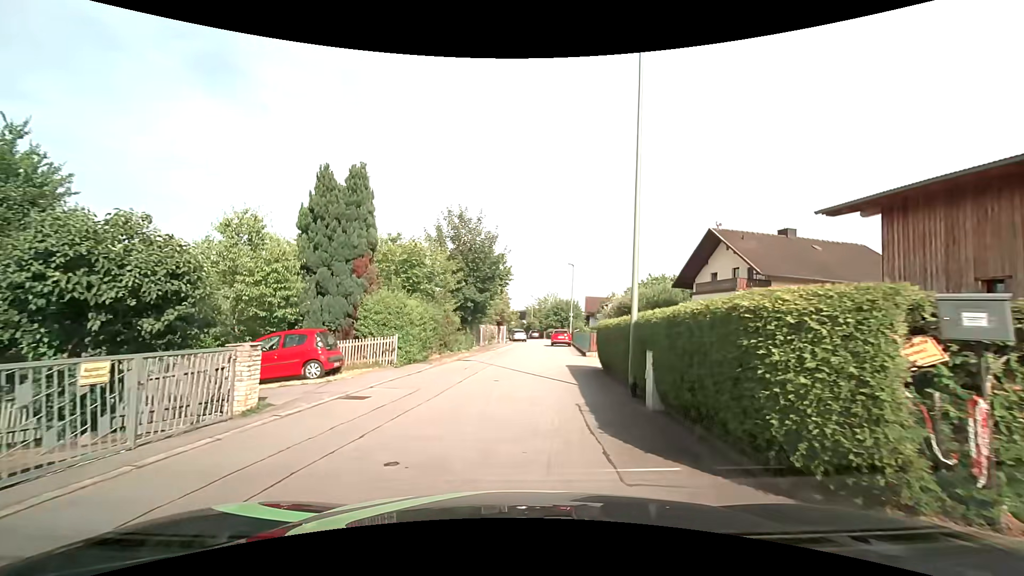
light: Day
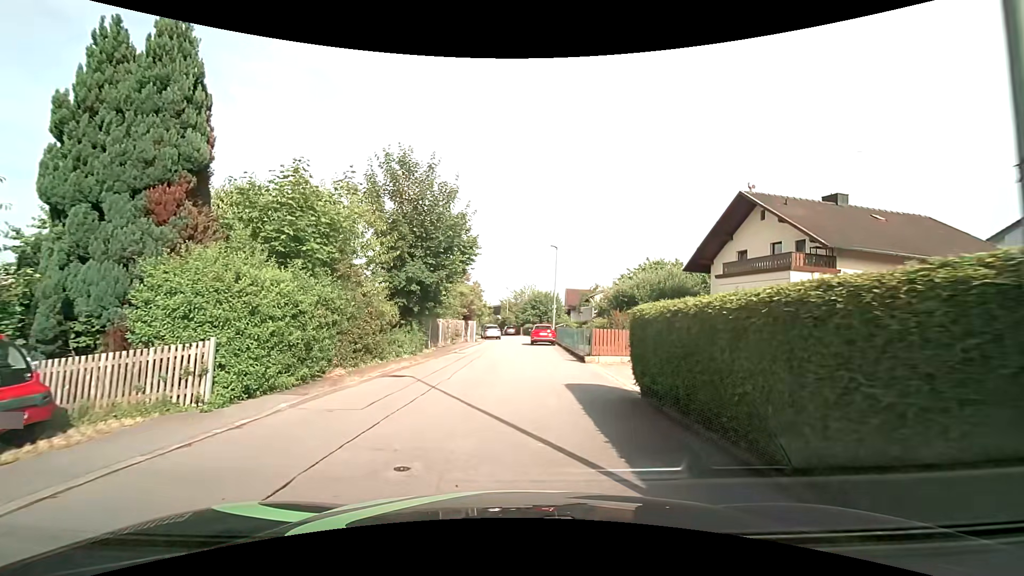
(+0.2, +8.7) m; +3°
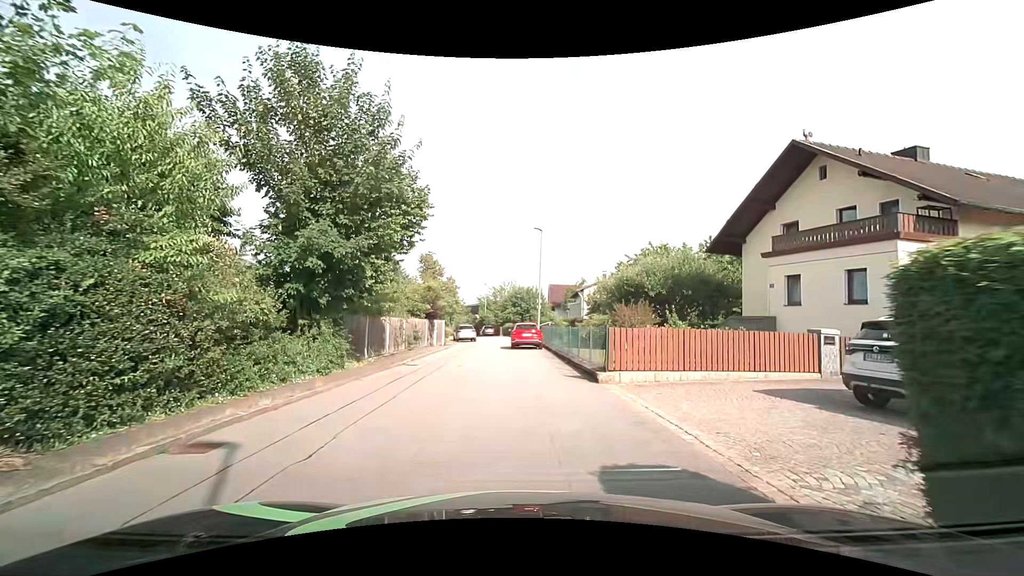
(+0.2, +7.3) m; +3°
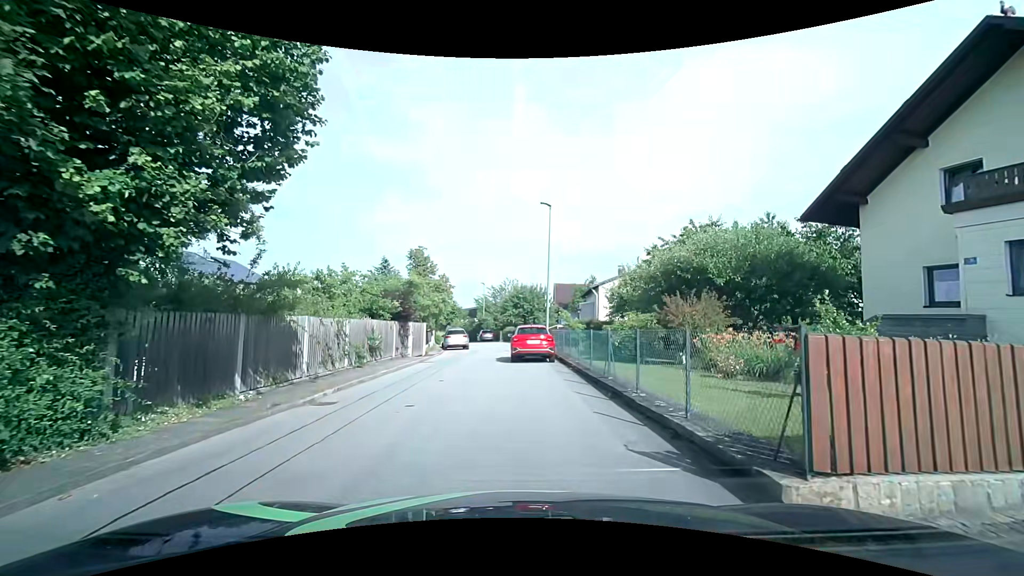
(0.0, +8.2) m; -1°
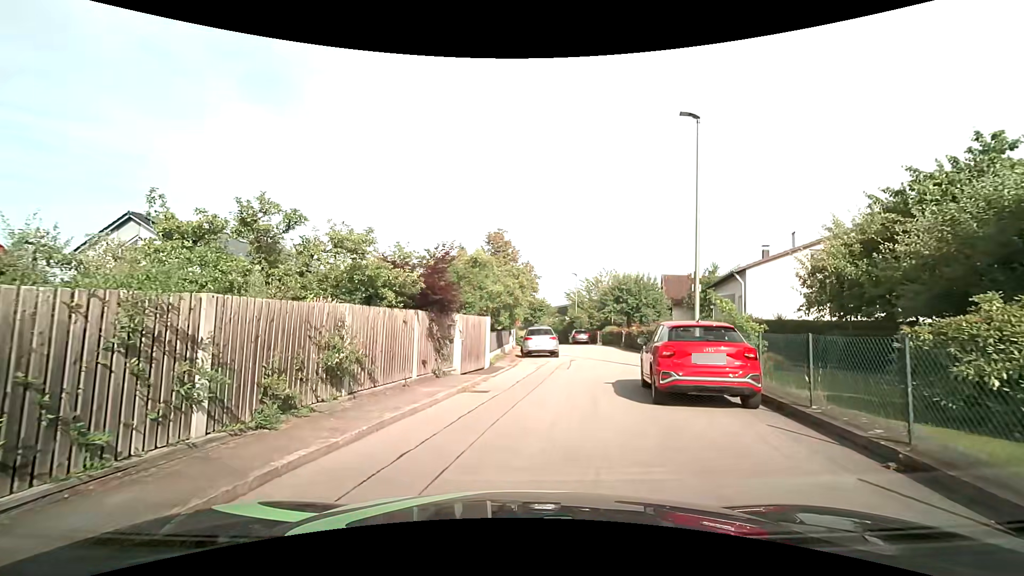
(-0.6, +10.9) m; -11°
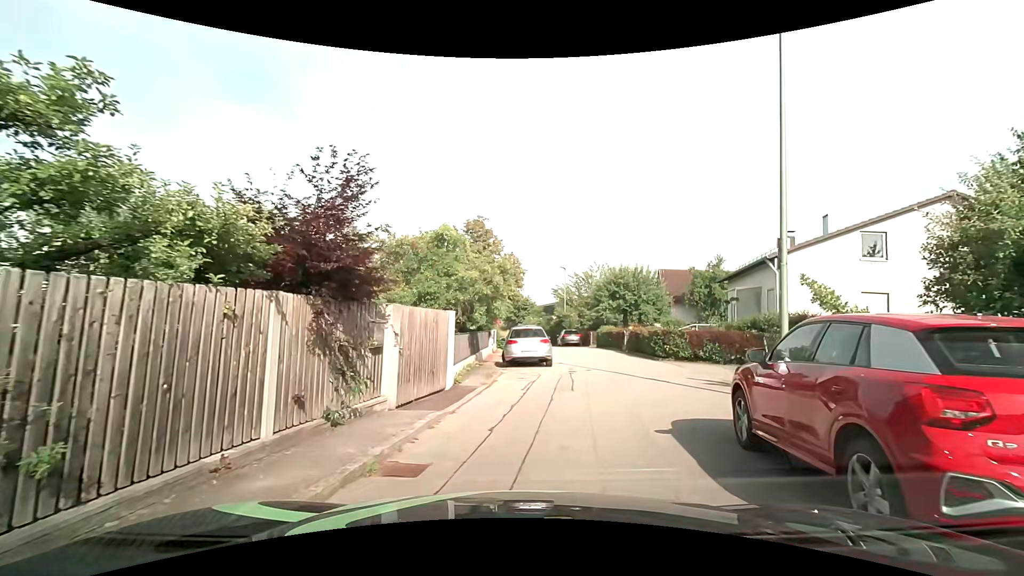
(+0.1, +6.0) m; +1°
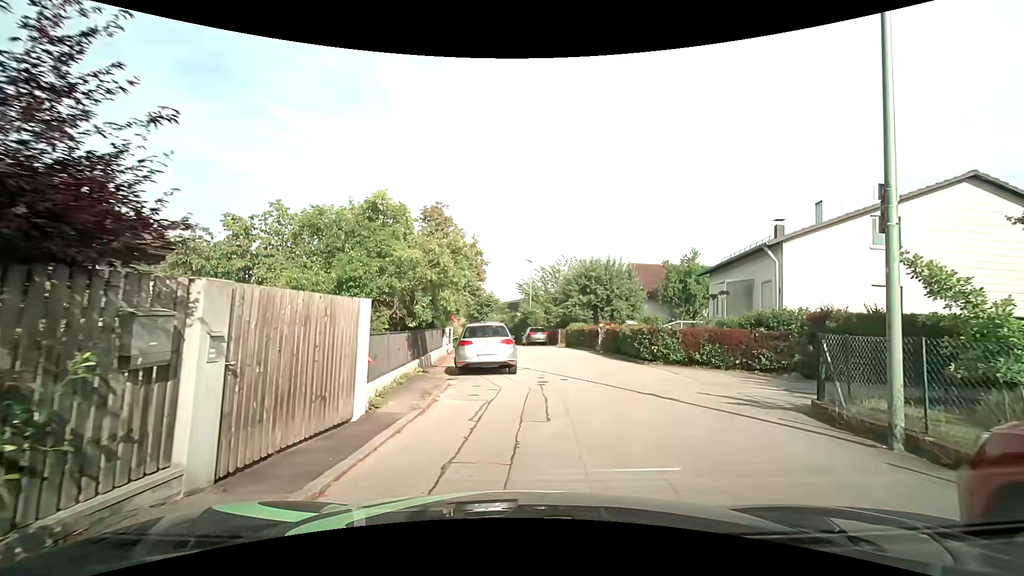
(+0.2, +3.9) m; +5°
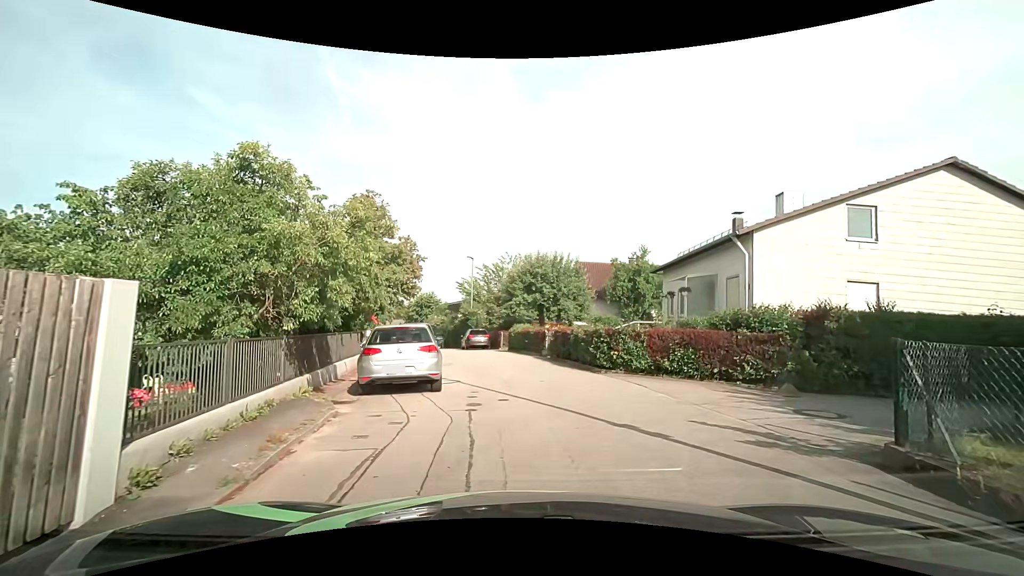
(+0.2, +3.3) m; +7°
(0, +10) (0, +20) (-2, +30) (-7, +39) (-9, +48) (-15, +57) (-24, +61) (-34, +62) (-43, +60) (-53, +59) m
